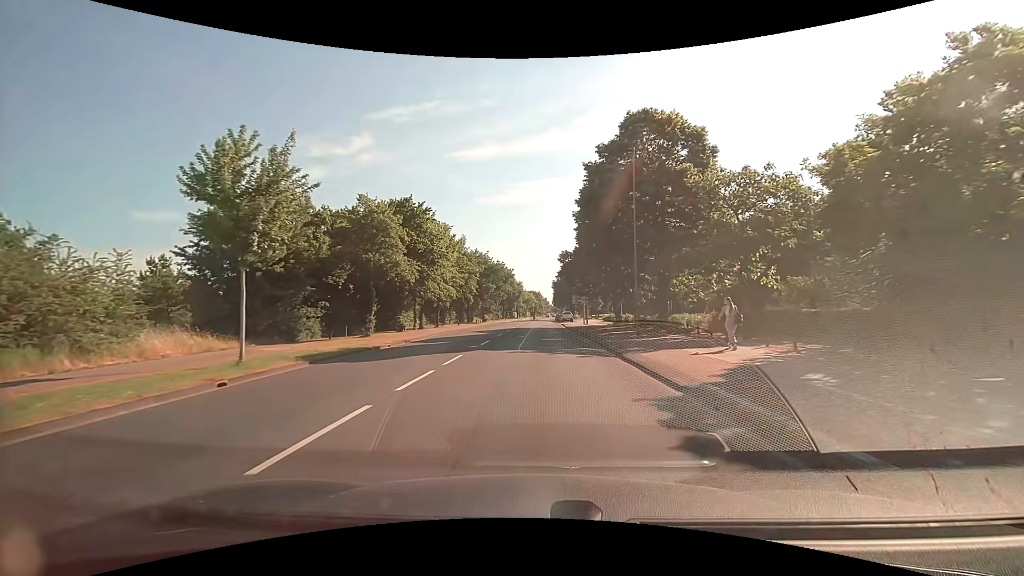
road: tertiary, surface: asphalt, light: Day
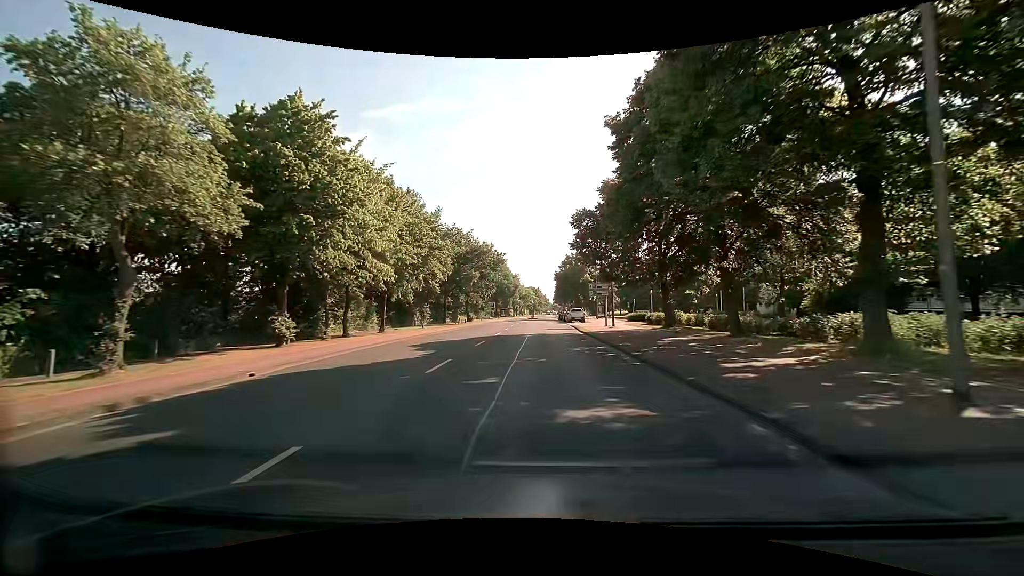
(0.0, +20.6) m; 0°
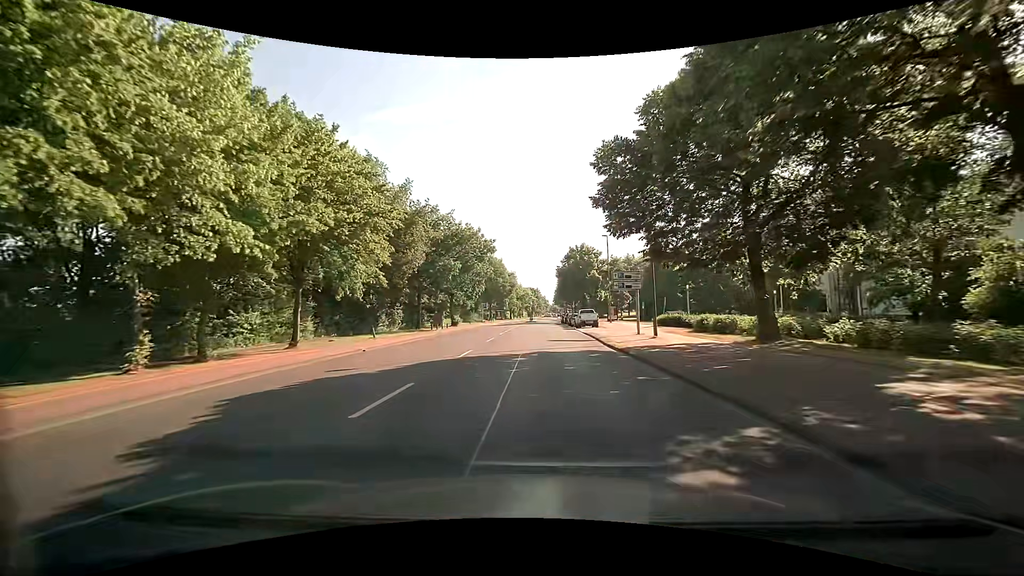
(0.0, +13.6) m; 0°
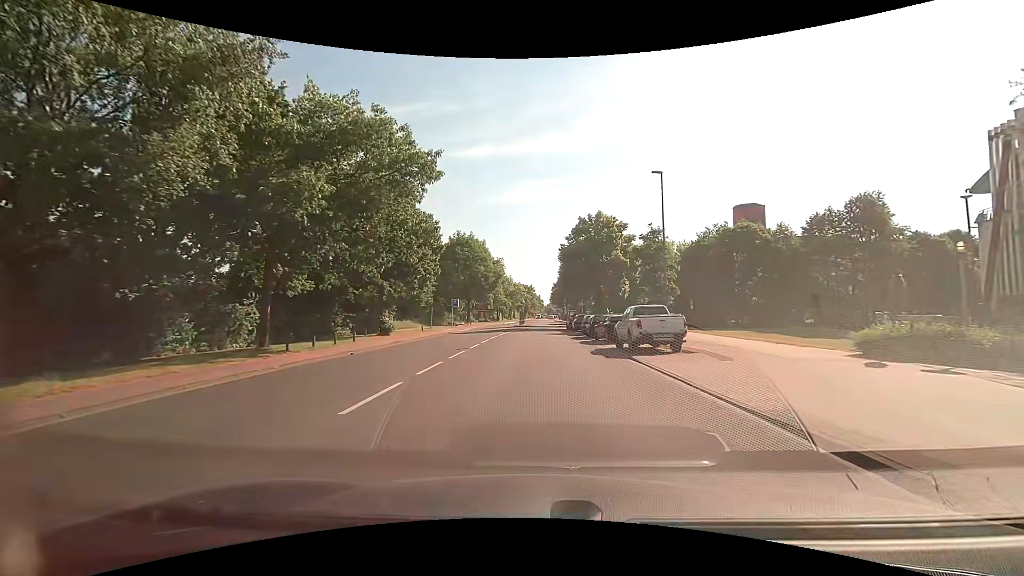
(+0.2, +27.4) m; +1°
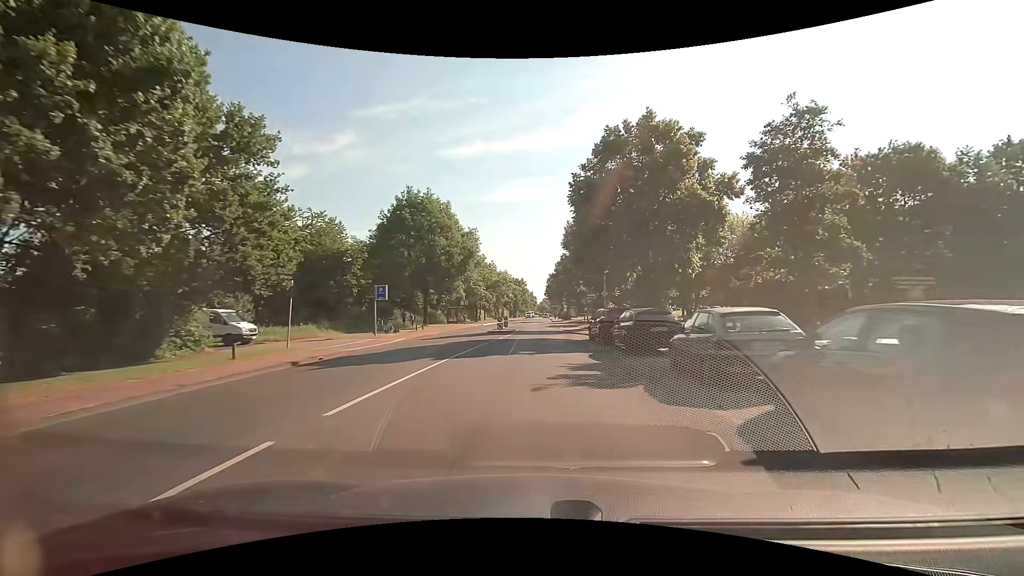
(+0.3, +27.5) m; +1°
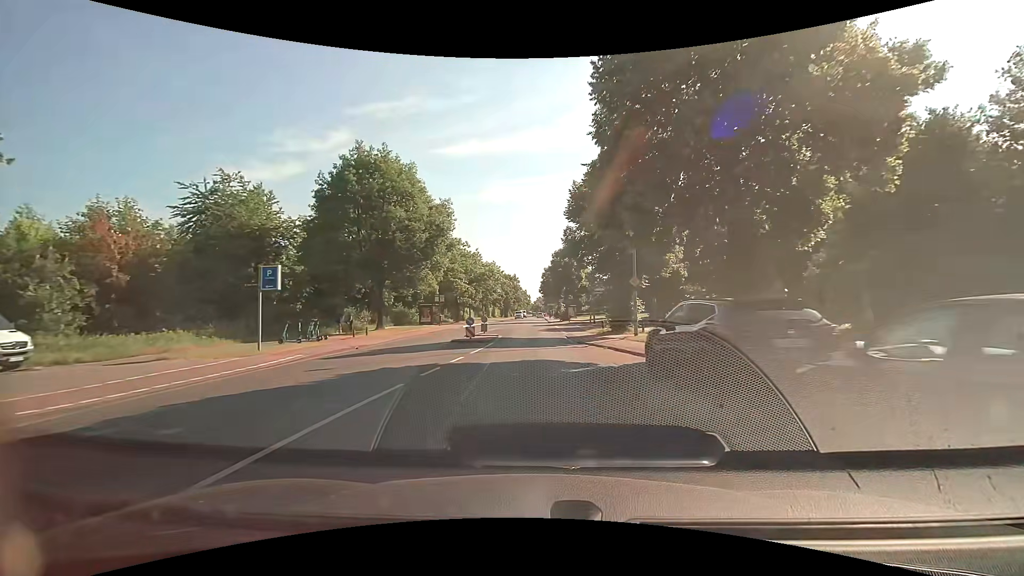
(+0.2, +13.9) m; +1°
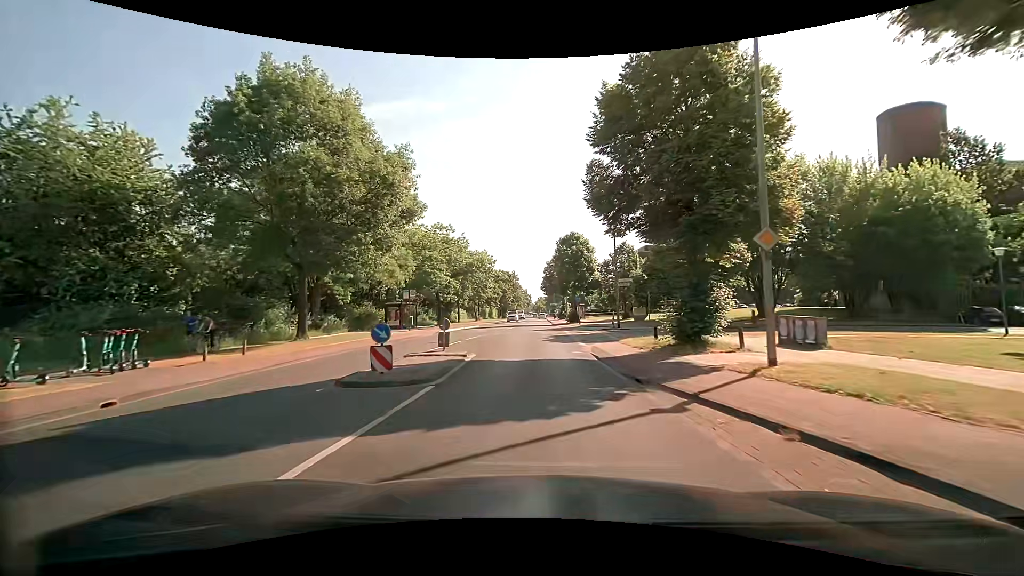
(0.0, +13.9) m; 0°
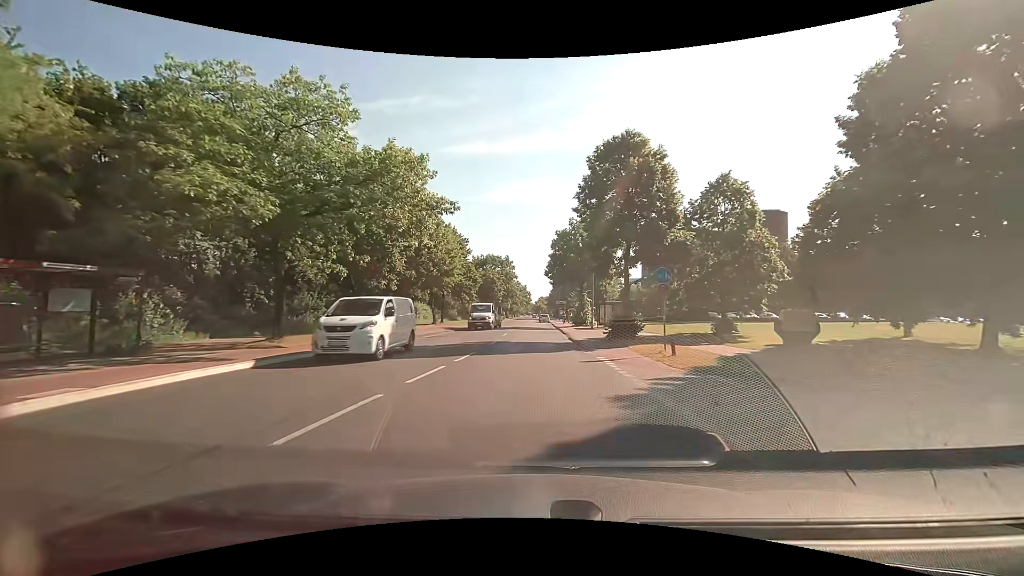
(-0.2, +34.9) m; -1°
(0, +10) (0, +20) (0, +30) (0, +40) (0, +50) (0, +60) (0, +70) (-1, +80) (-1, +90) (-1, +100) m
